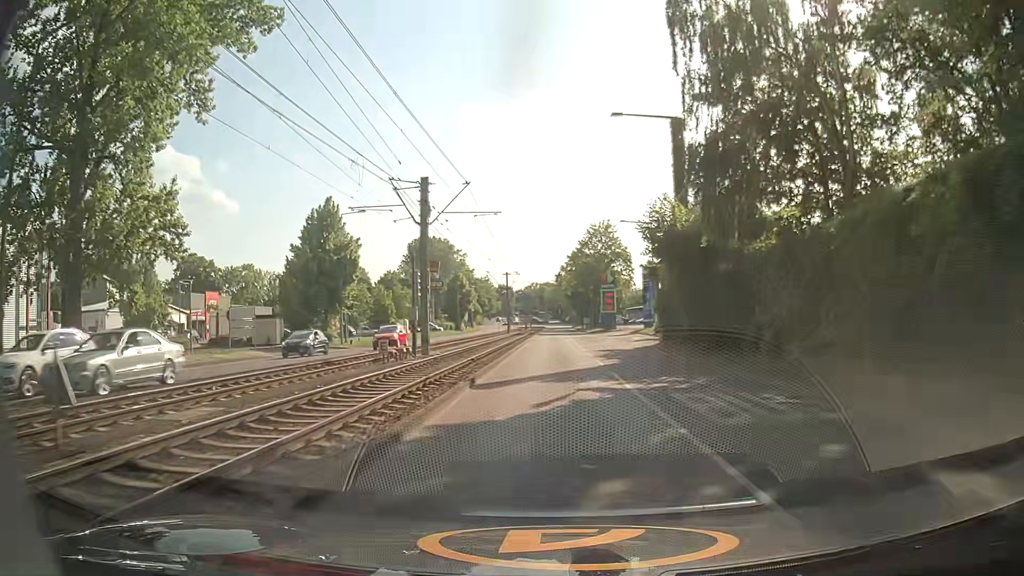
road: secondary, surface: asphalt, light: Day
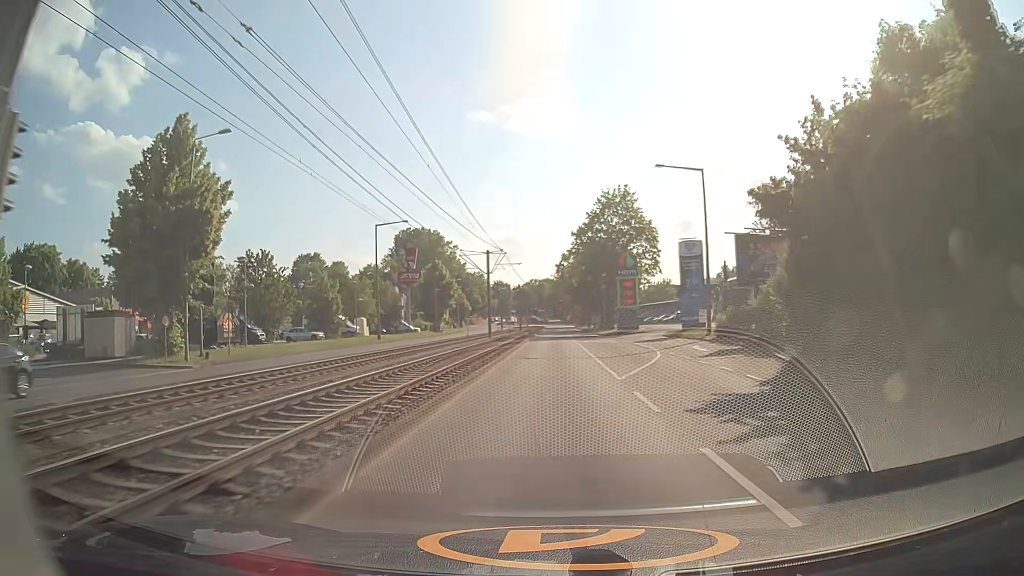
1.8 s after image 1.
(0.0, +23.8) m; 0°
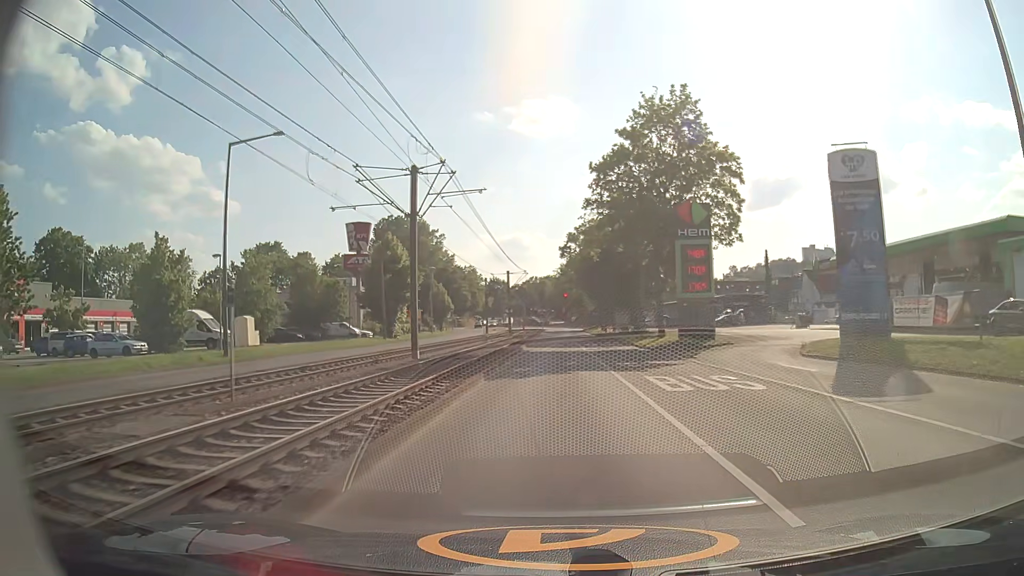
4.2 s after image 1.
(-0.2, +31.8) m; -1°
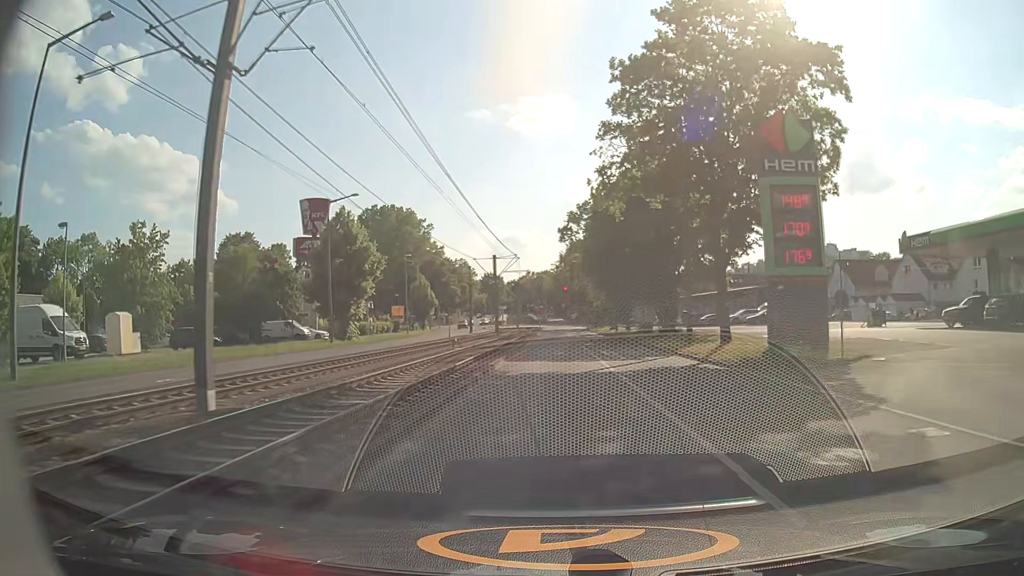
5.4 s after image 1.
(0.0, +15.9) m; 0°
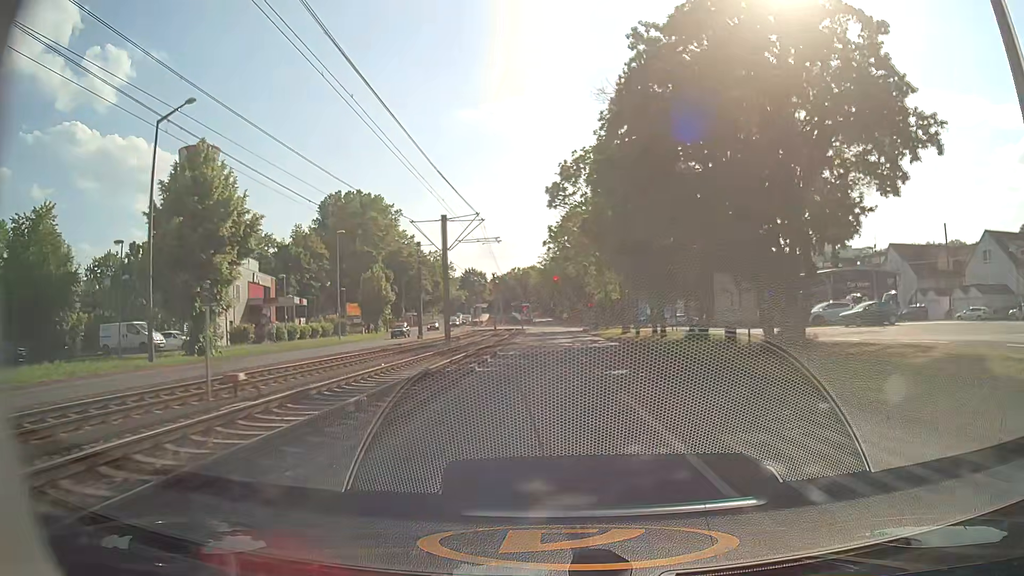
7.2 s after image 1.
(+0.1, +23.7) m; +1°
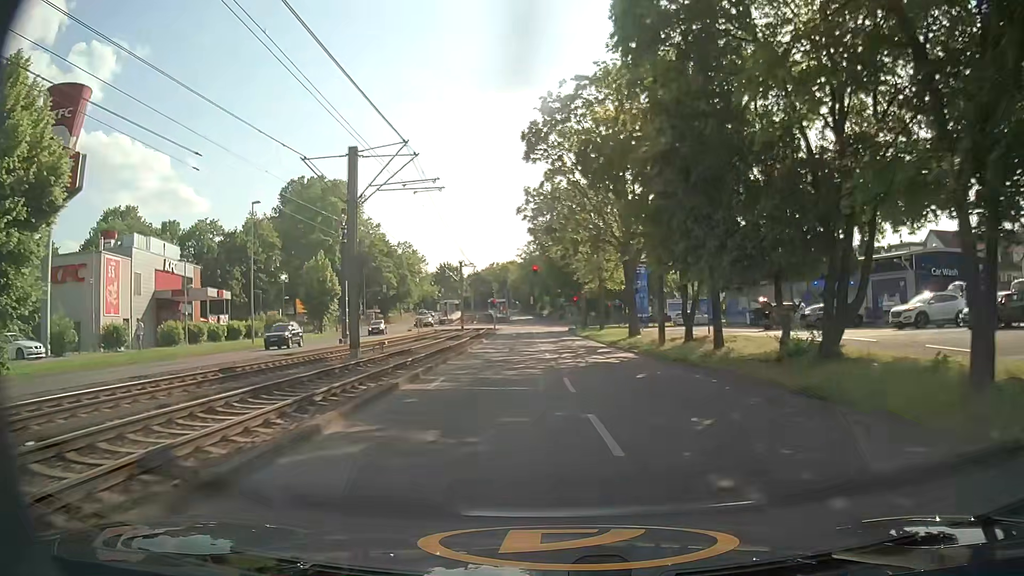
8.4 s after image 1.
(+0.2, +15.4) m; +1°
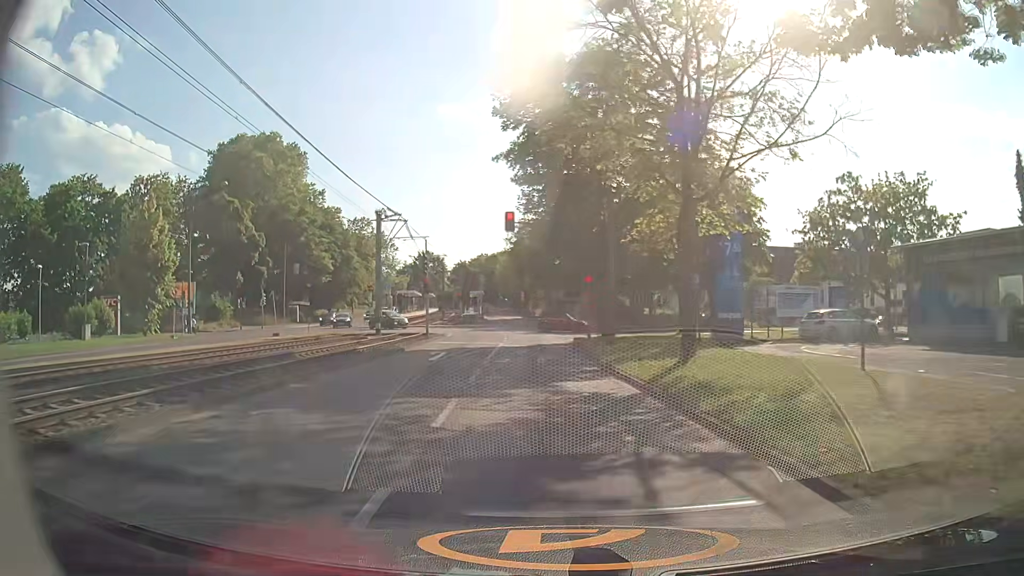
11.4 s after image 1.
(+0.9, +34.1) m; 0°
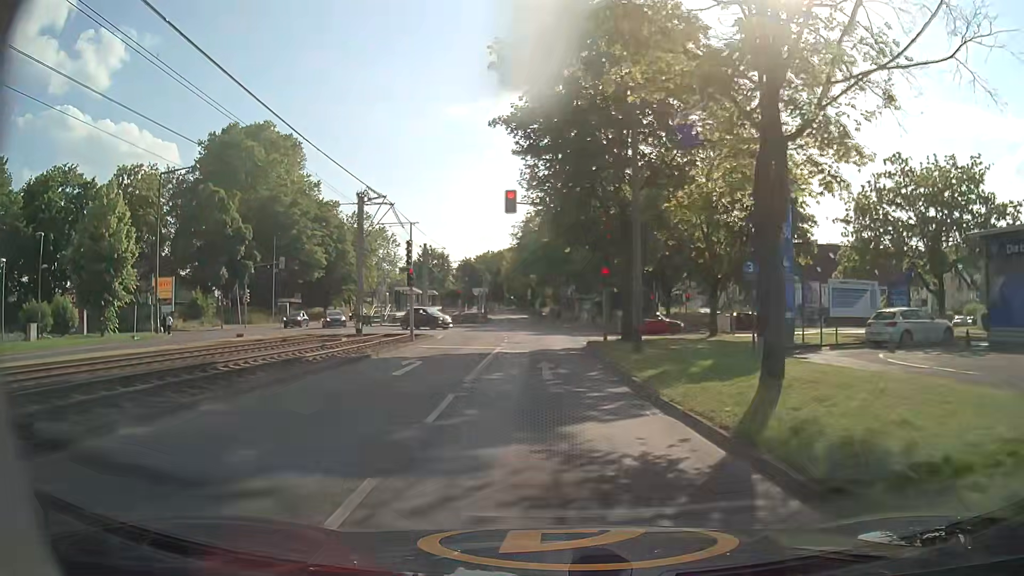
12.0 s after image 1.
(0.0, +5.6) m; 0°
(0, +10) (0, +20) (-1, +30) (-1, +40) (-1, +50) (-2, +60) (-2, +70) (-3, +80) (-4, +90) (-5, +100) m
